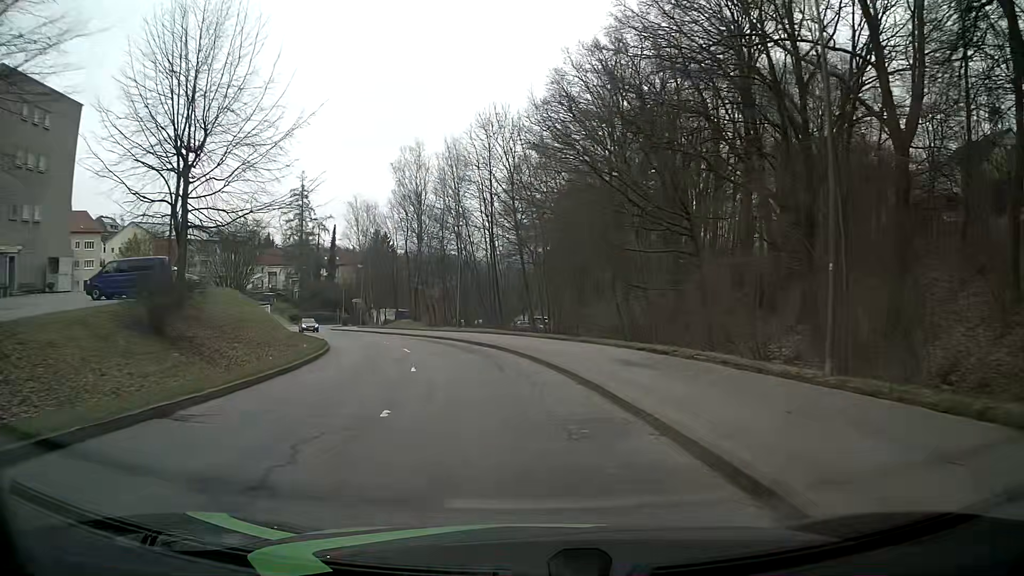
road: tertiary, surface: asphalt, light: Day
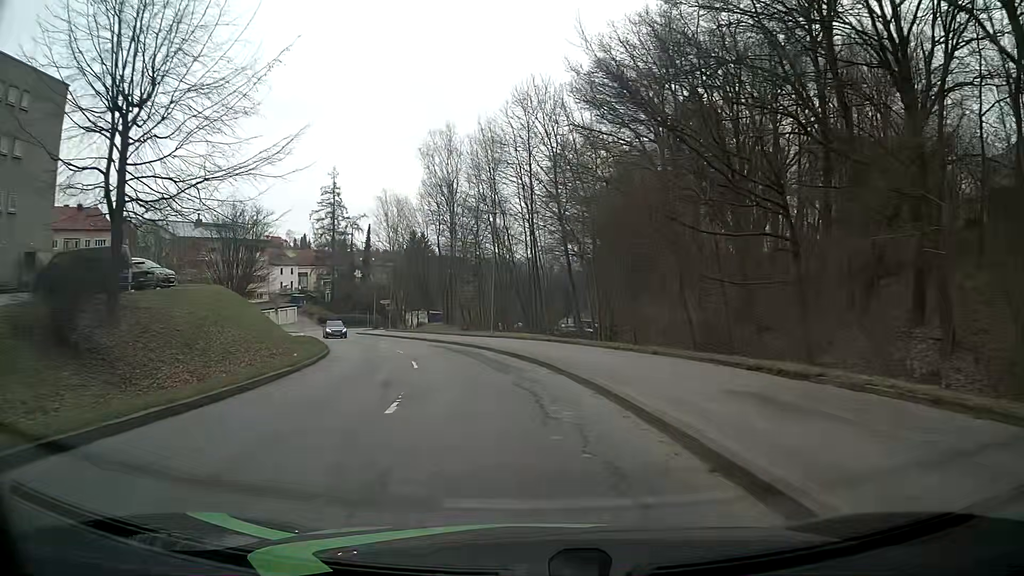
(-0.2, +7.2) m; -4°
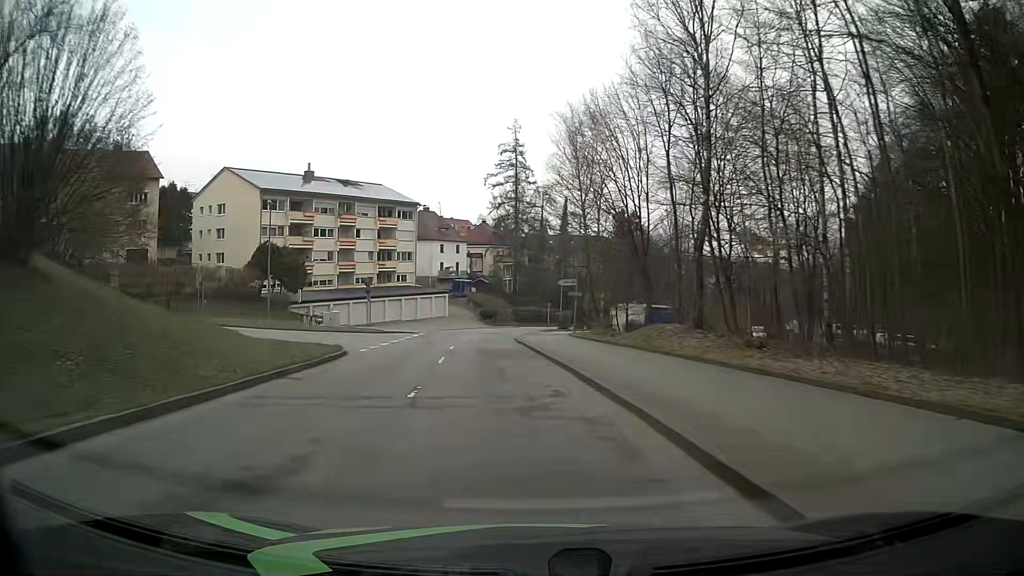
(-5.3, +35.7) m; -18°
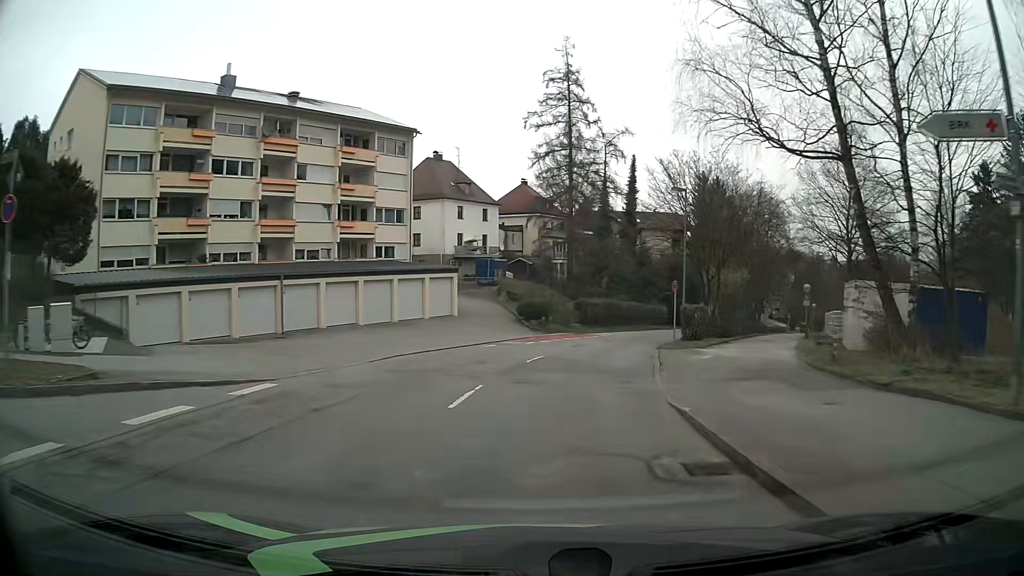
(-2.3, +37.0) m; -3°
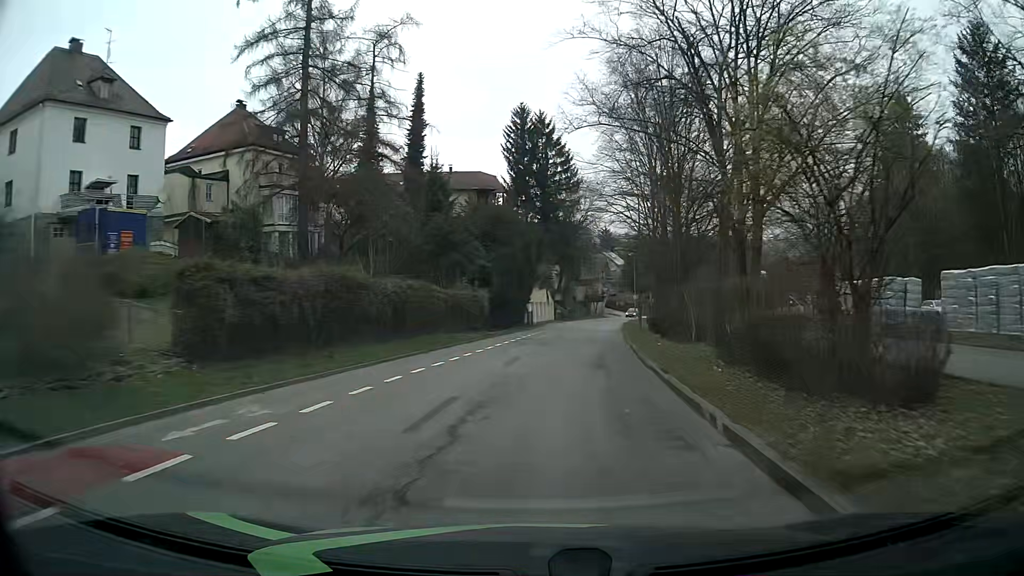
(+5.4, +37.3) m; +17°
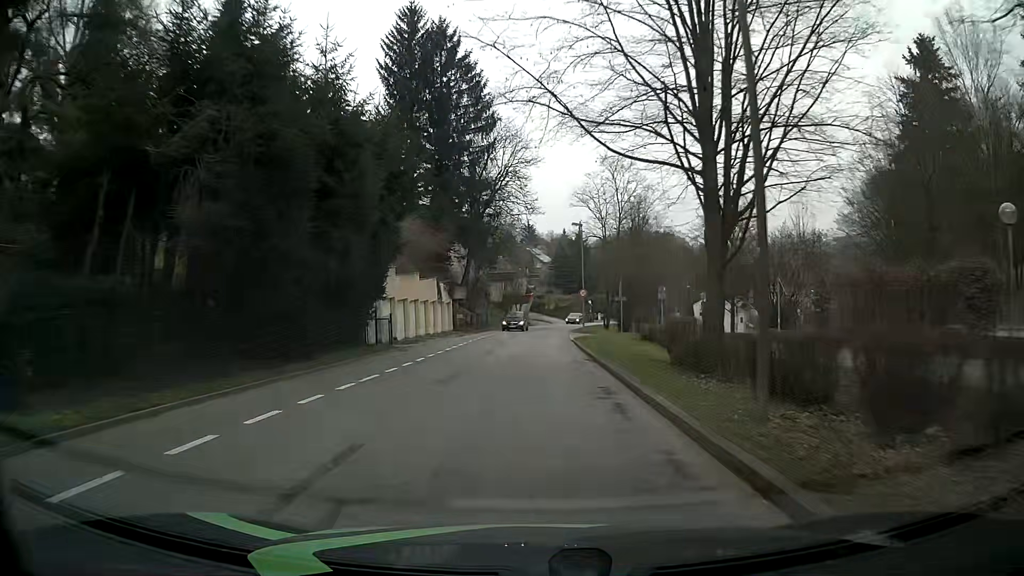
(+2.3, +30.3) m; +7°
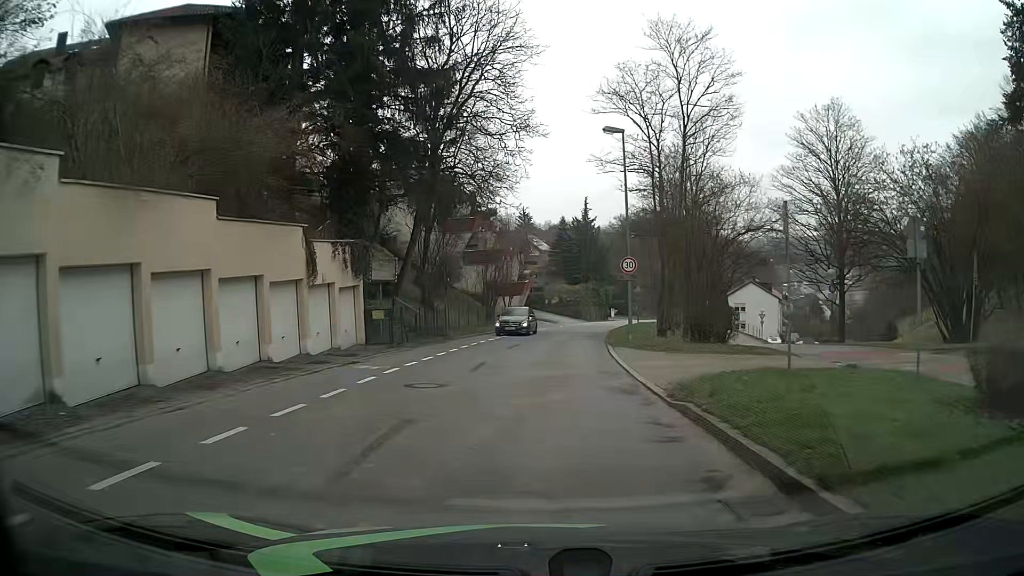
(0.0, +25.0) m; 0°
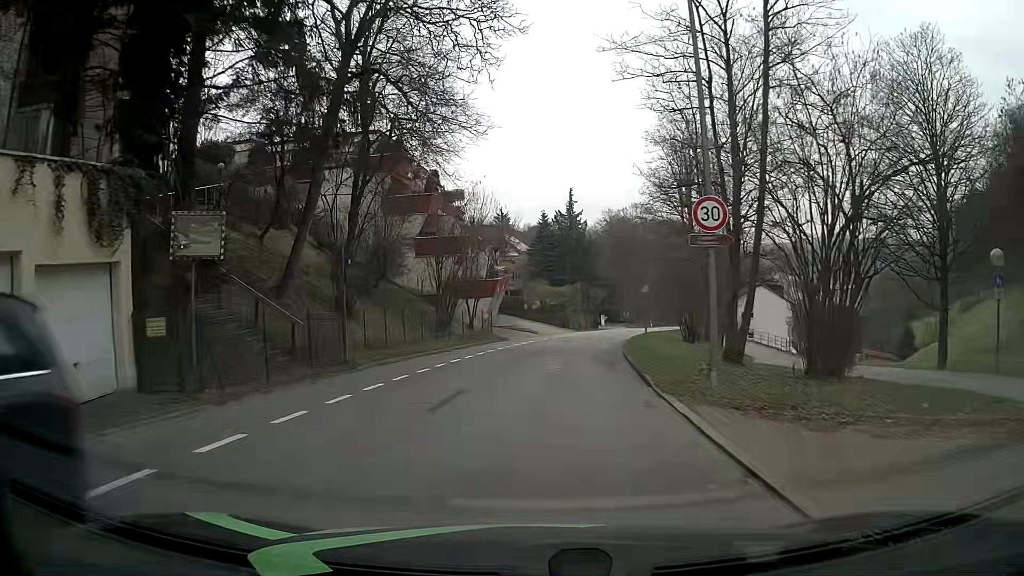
(+0.2, +13.8) m; +2°
(0, +10) (+1, +20) (+2, +30) (+3, +40) (+5, +50) (+7, +59) (+10, +69) (+13, +78) (+16, +88) (+20, +97) m
